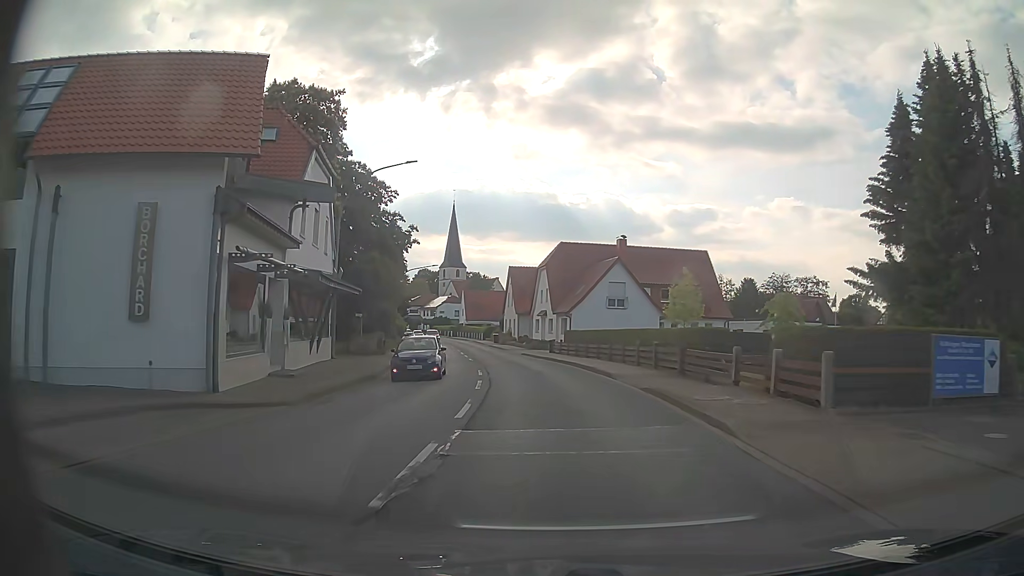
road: primary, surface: asphalt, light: Day
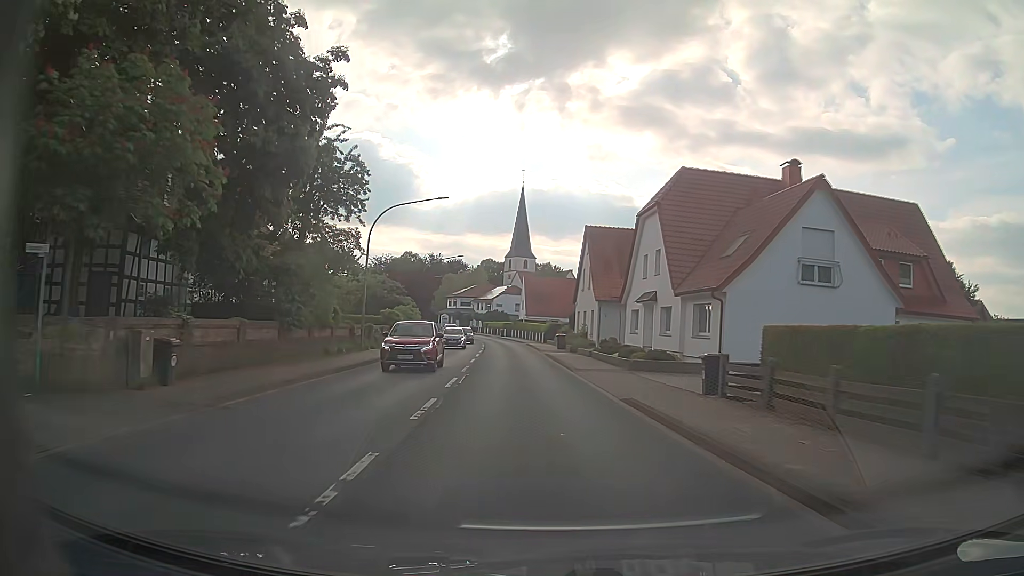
(-1.5, +31.6) m; -6°
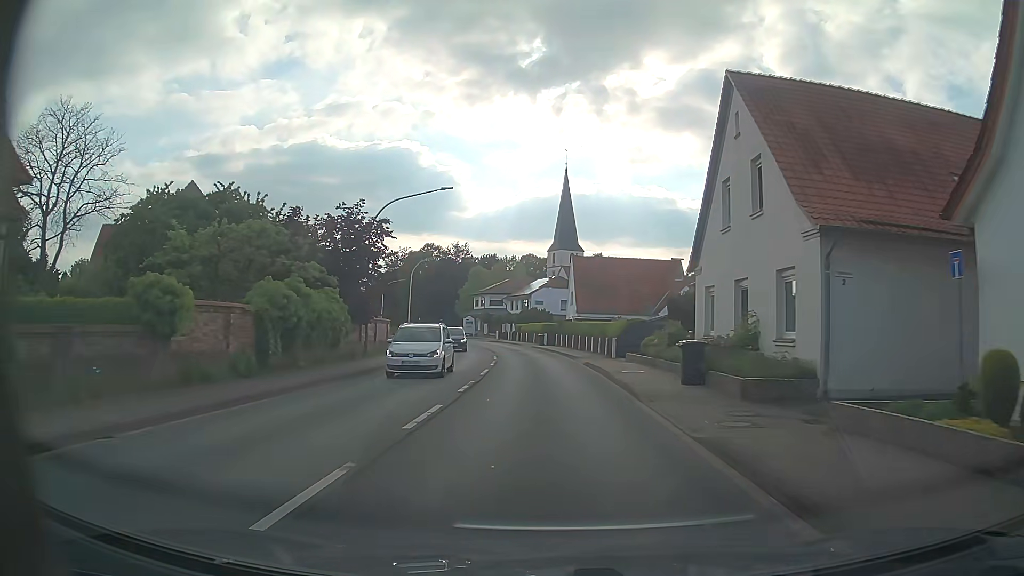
(-1.5, +31.6) m; -5°
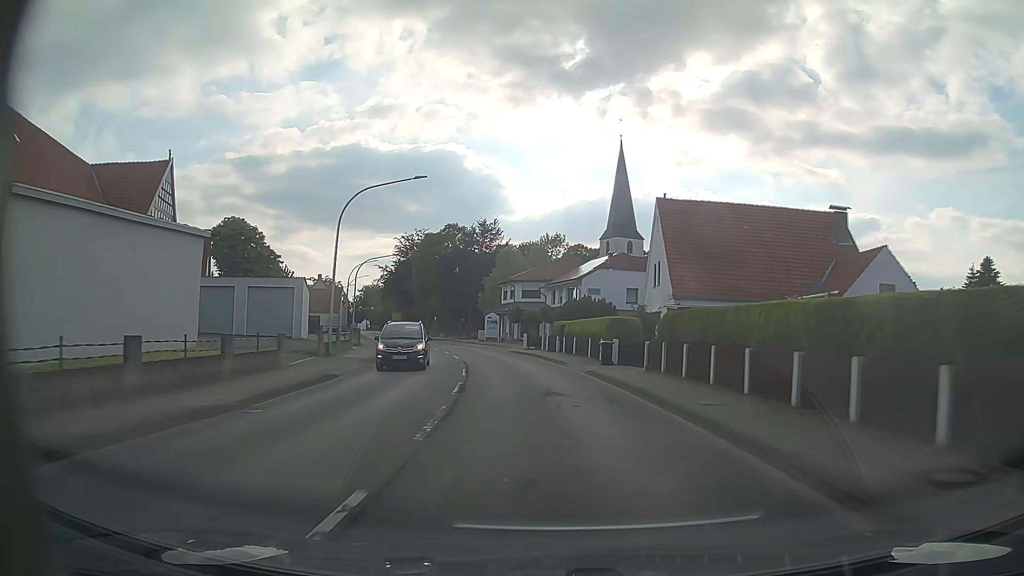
(-0.7, +31.6) m; -4°
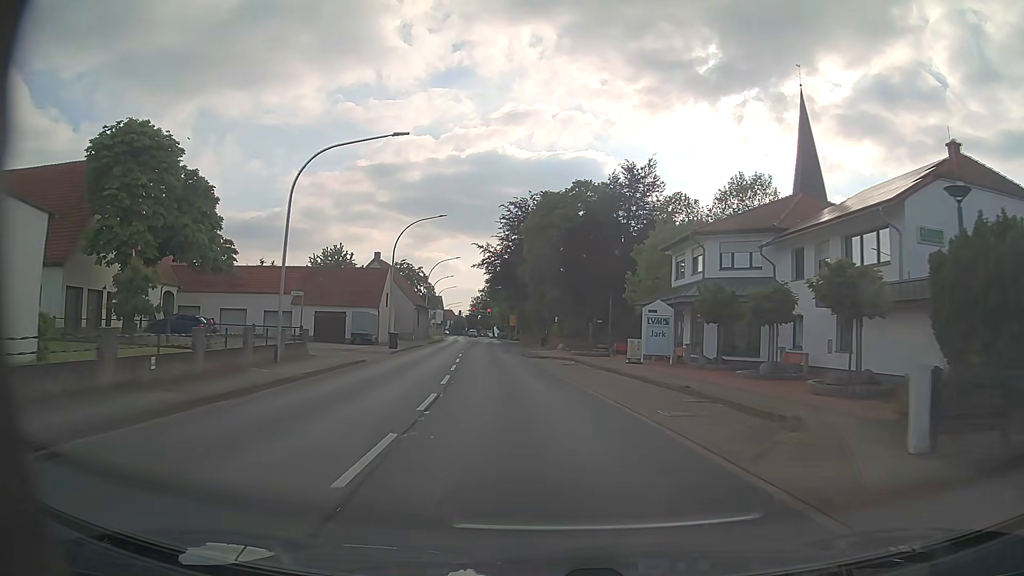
(-3.7, +39.2) m; -12°
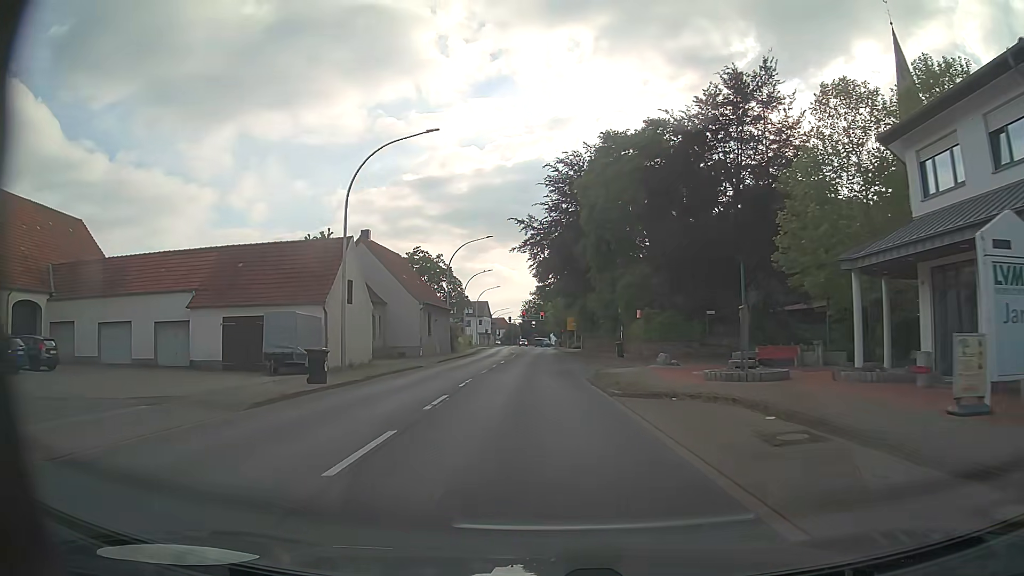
(-1.1, +23.7) m; -5°
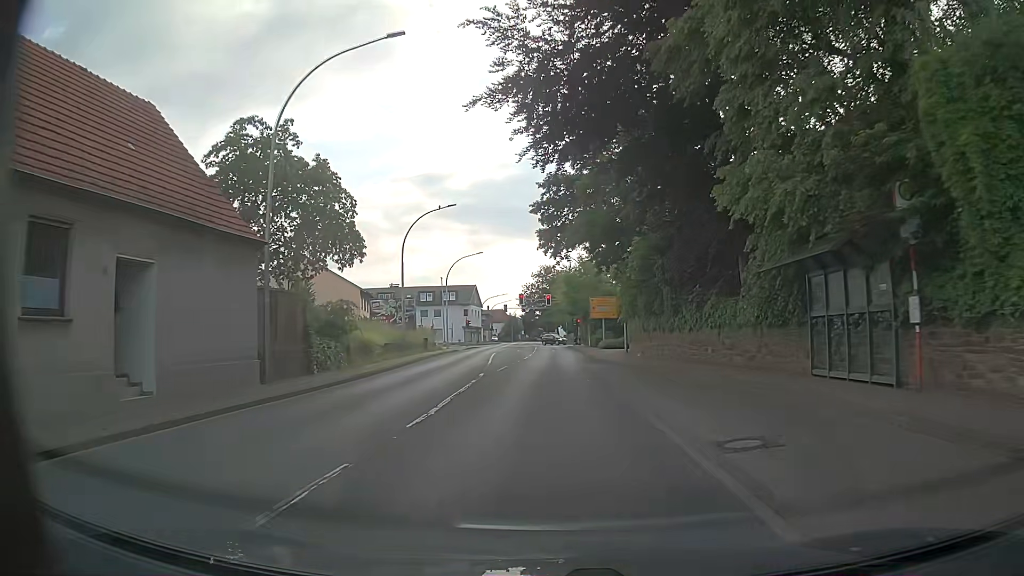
(-0.4, +39.5) m; -1°
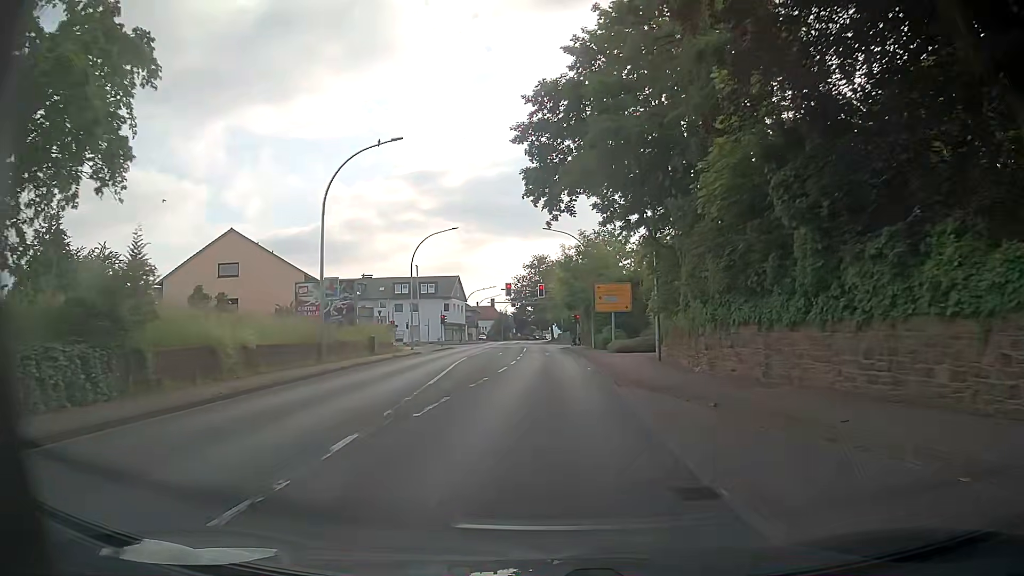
(+0.2, +15.0) m; +2°
(0, +10) (0, +20) (-1, +30) (-1, +40) (-1, +50) (-1, +60) (-2, +70) (-2, +80) (-3, +90) (-3, +100) m
